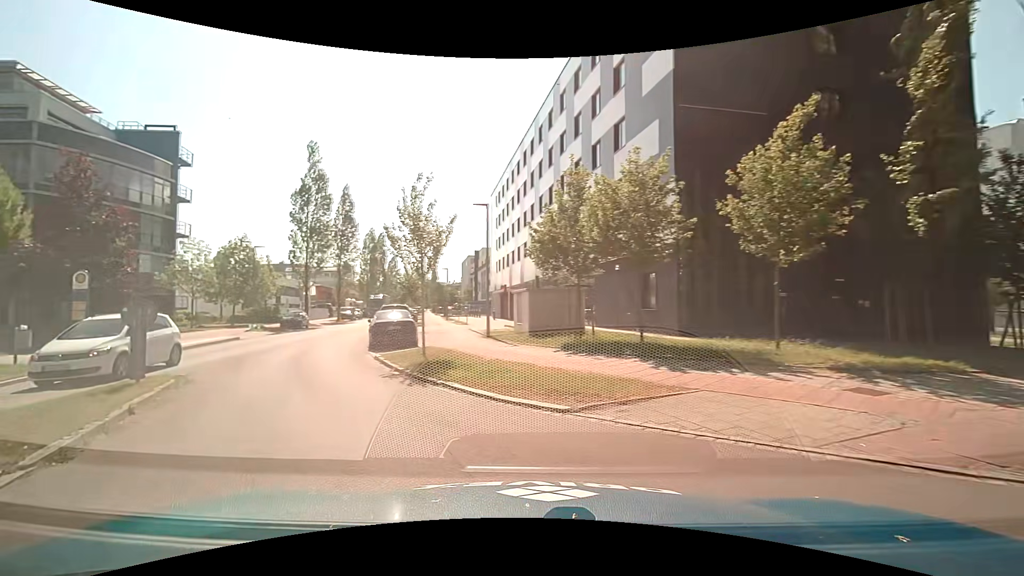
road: residential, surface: asphalt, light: Day
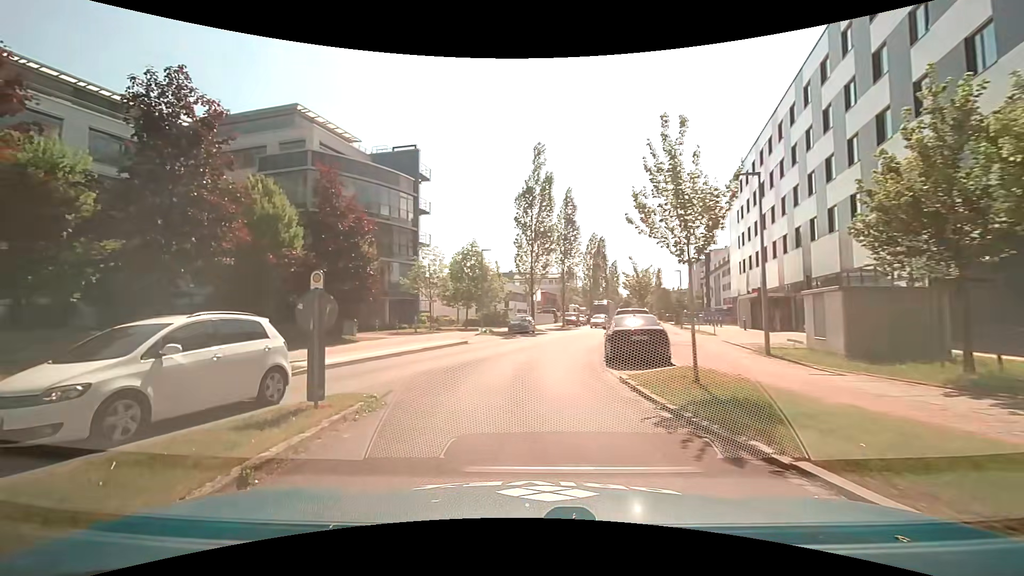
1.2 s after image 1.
(-1.1, +4.6) m; -25°
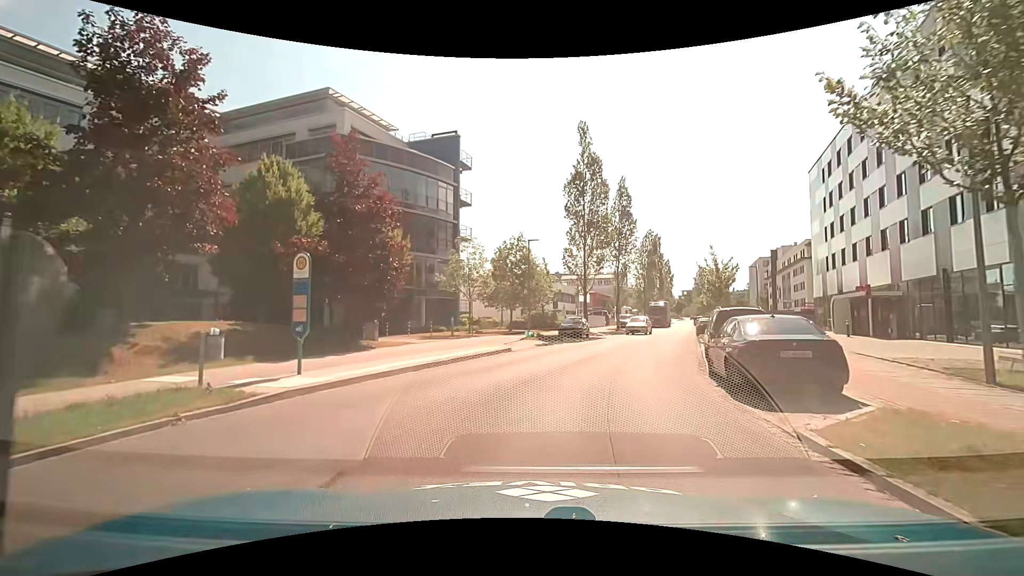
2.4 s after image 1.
(-0.5, +5.4) m; -5°
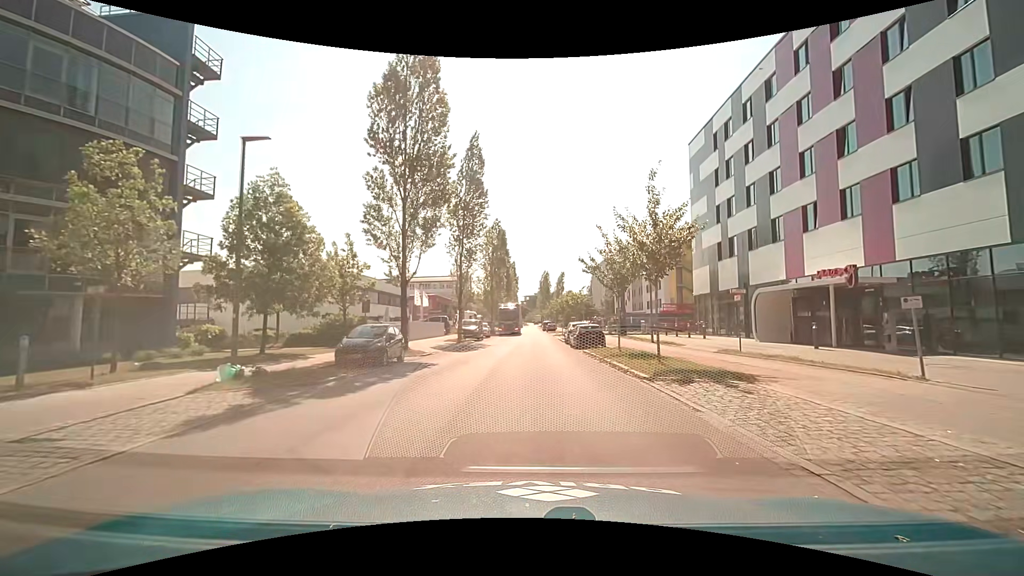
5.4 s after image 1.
(+2.5, +17.6) m; +18°
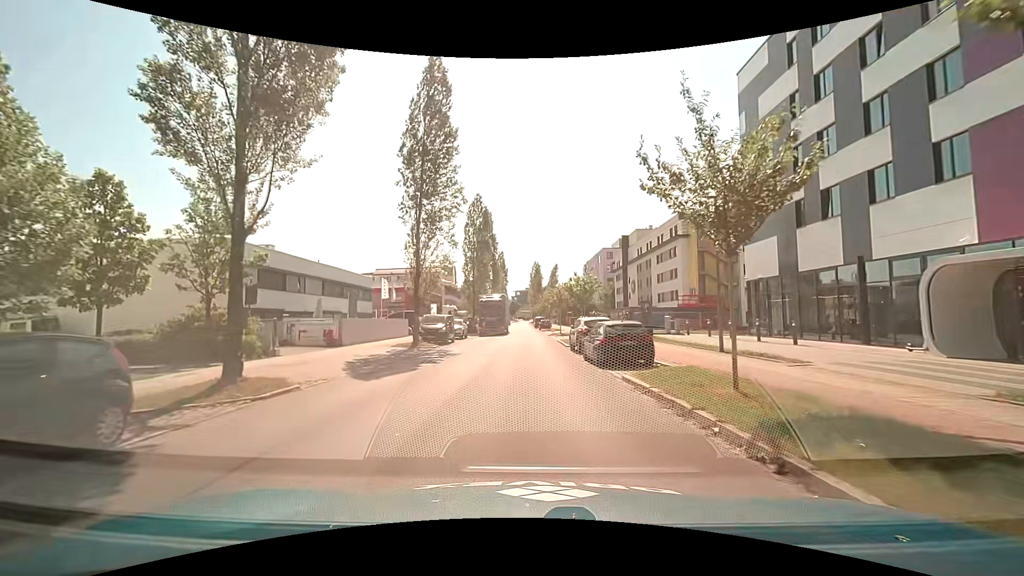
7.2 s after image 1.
(-0.1, +13.4) m; 0°
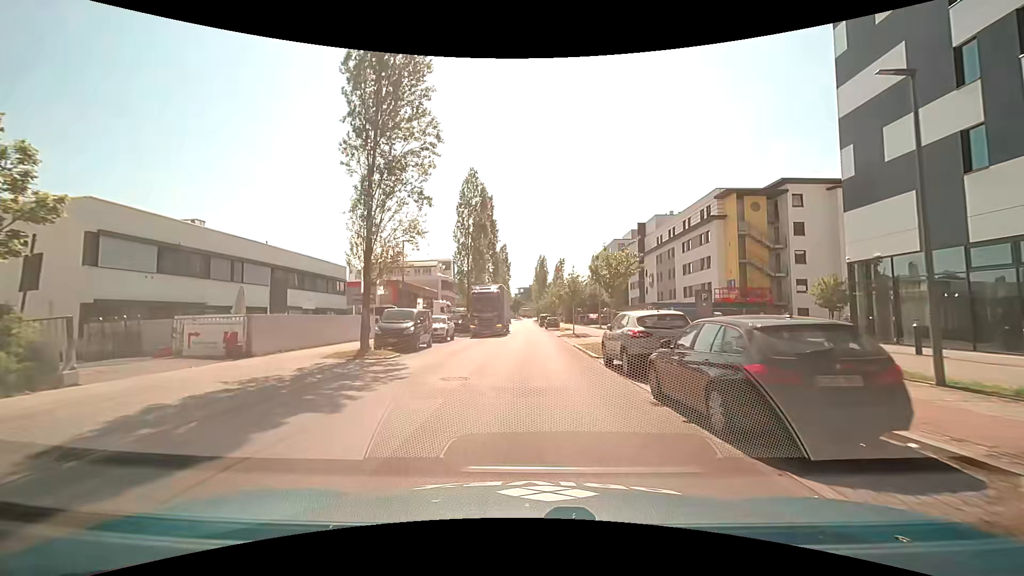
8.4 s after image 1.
(-0.1, +10.1) m; -1°
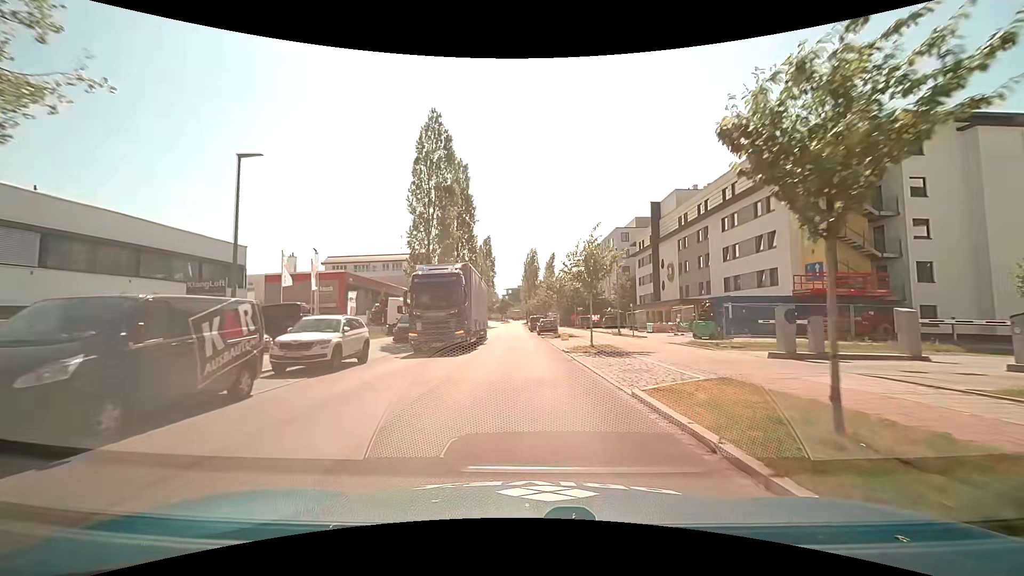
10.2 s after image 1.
(+0.3, +16.4) m; +2°
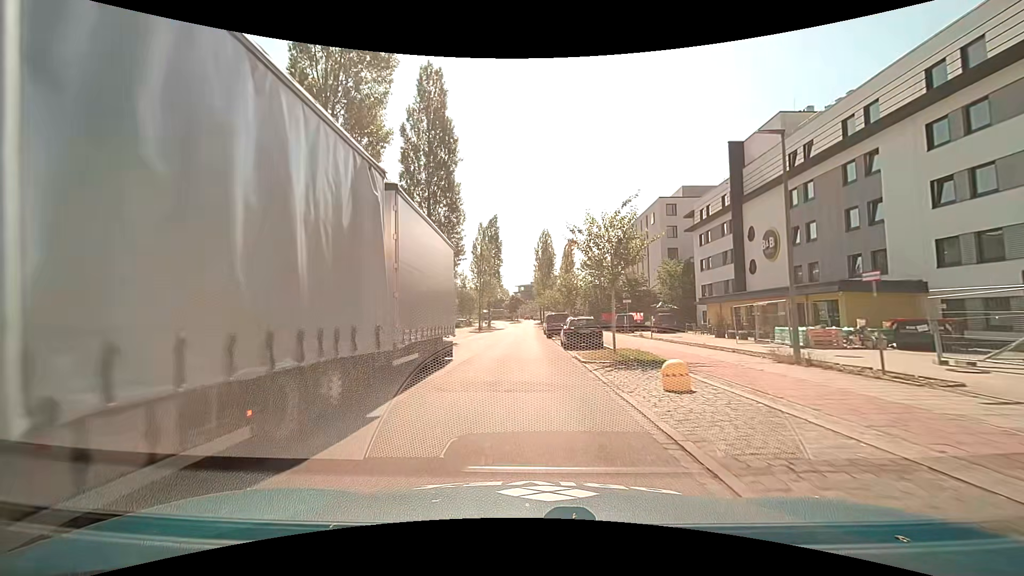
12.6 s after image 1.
(-0.2, +22.2) m; -2°
(0, +10) (0, +20) (0, +30) (-1, +40) (-1, +50) (0, +60) (0, +70) (0, +80) (0, +90) (0, +100) m
